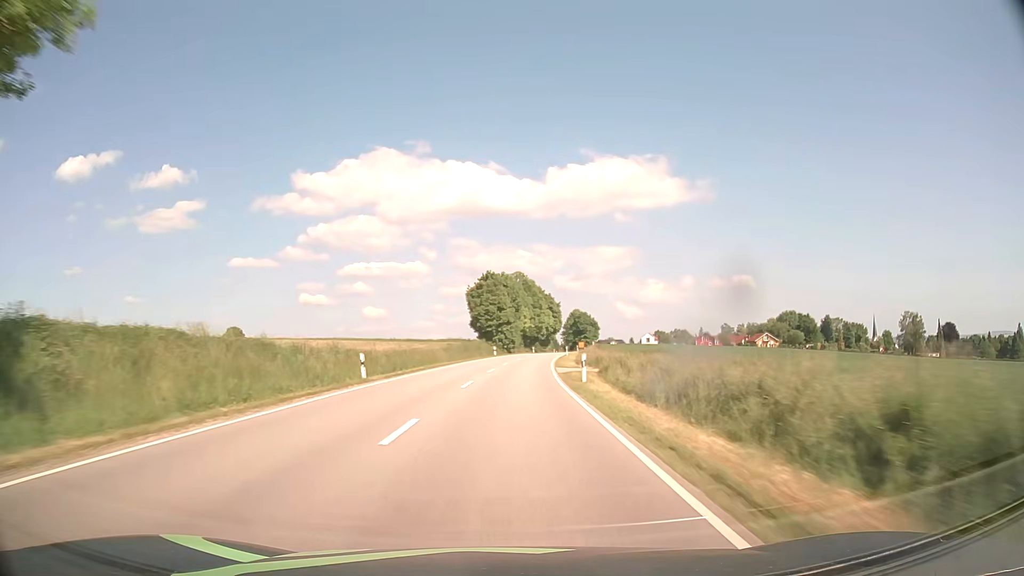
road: secondary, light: Day
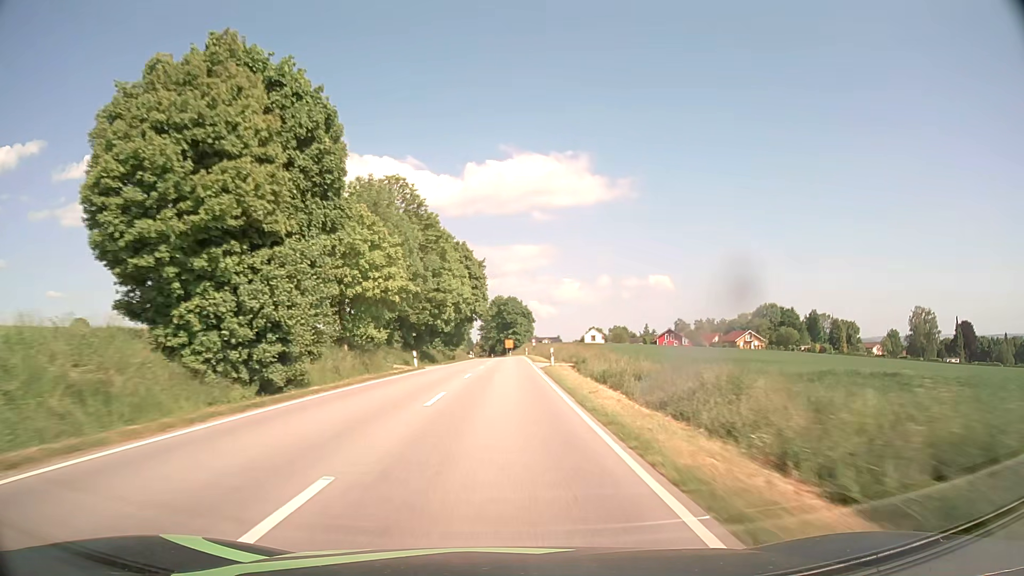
(+5.1, +77.7) m; +8°
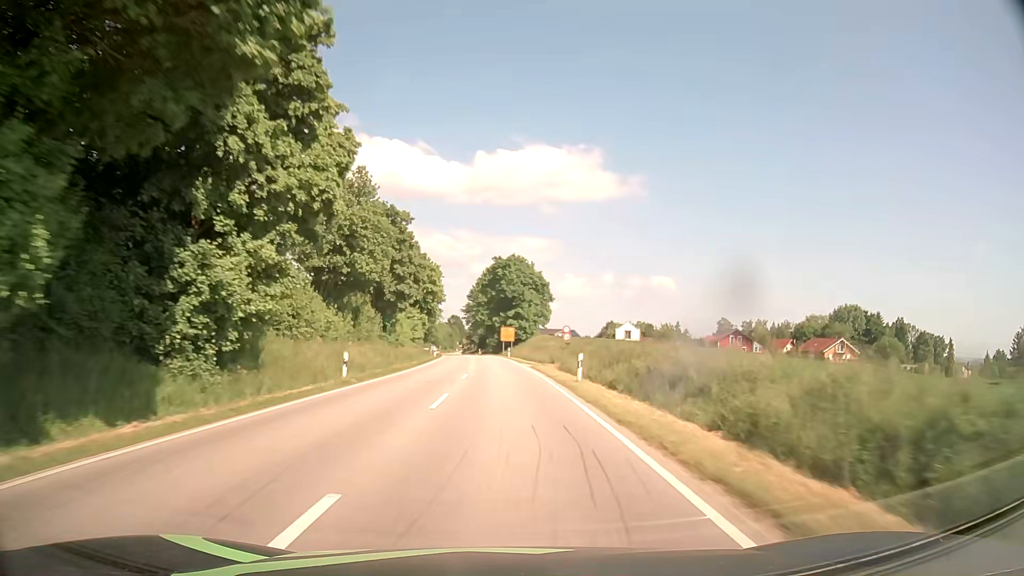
(+0.5, +72.5) m; 0°
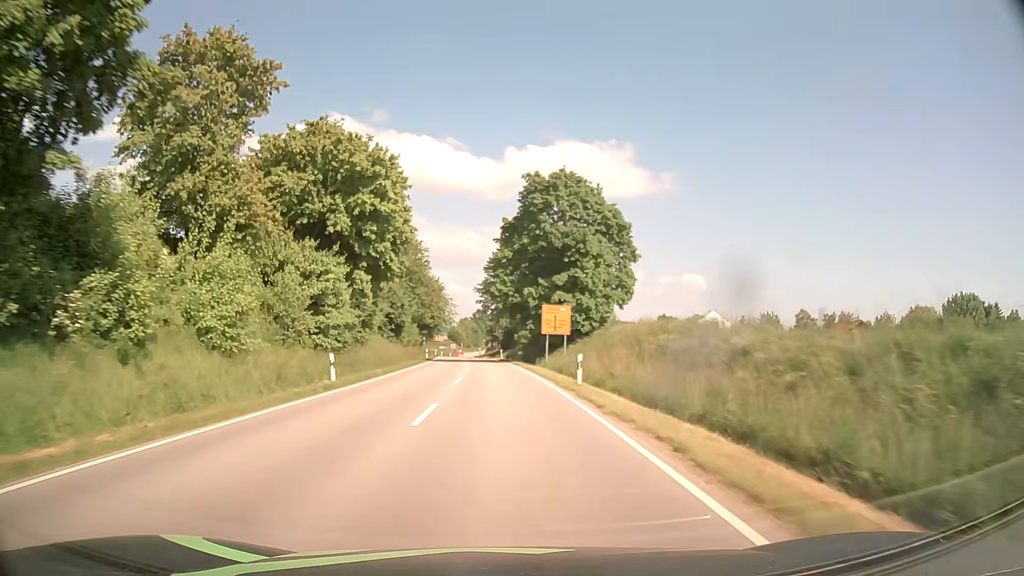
(-0.9, +50.5) m; -2°
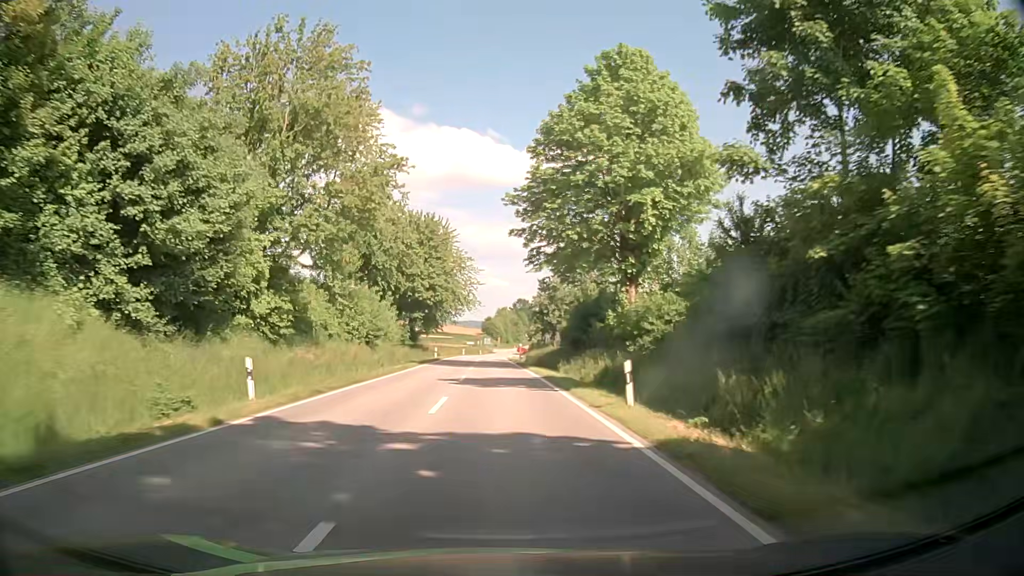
(-2.1, +57.8) m; -4°
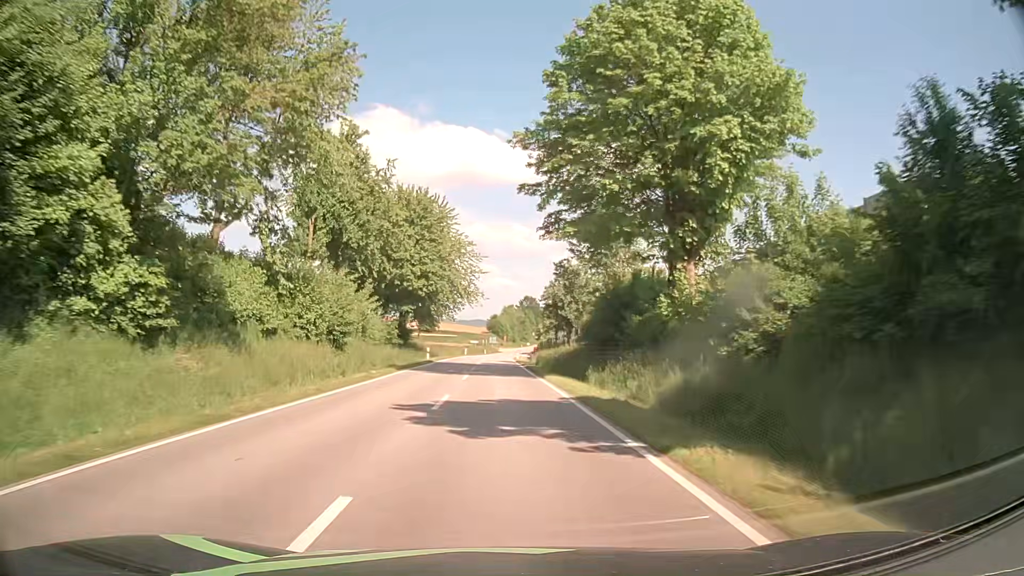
(-0.1, +11.2) m; 0°
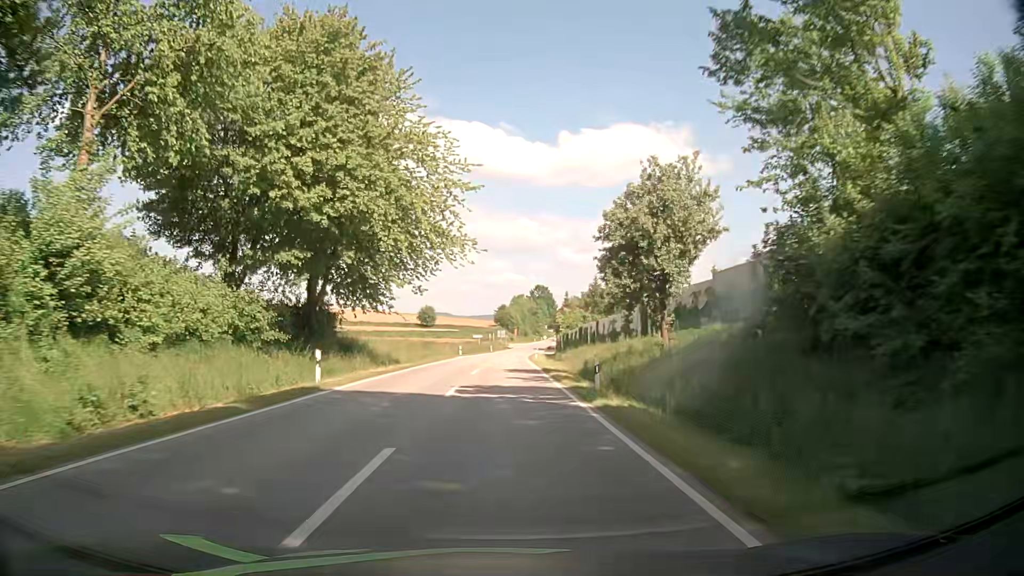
(-0.3, +33.3) m; -1°
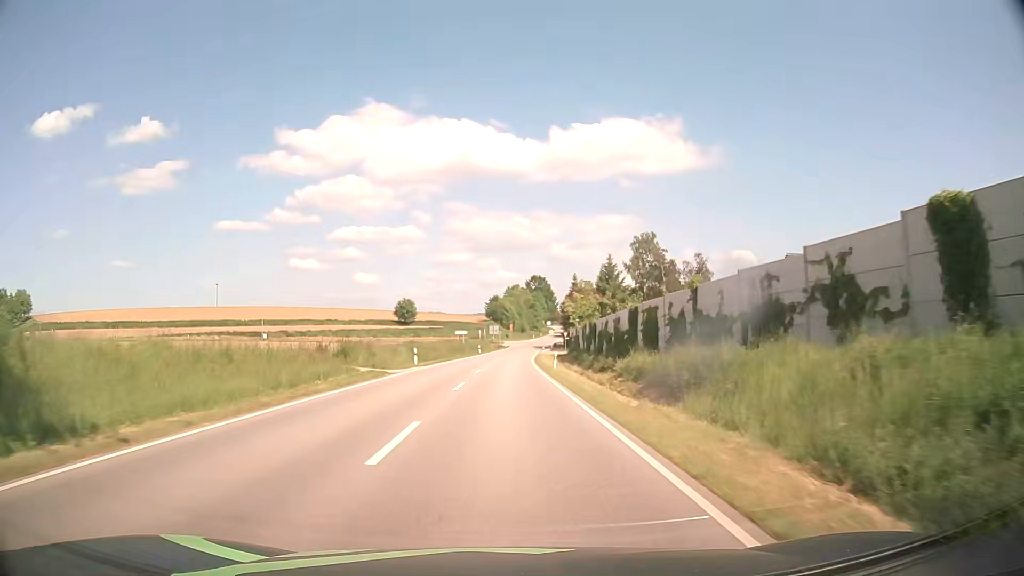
(-0.2, +33.0) m; 0°
(0, +10) (0, +20) (0, +30) (0, +40) (0, +50) (+1, +60) (+1, +70) (+1, +80) (+2, +90) (+3, +100) m
